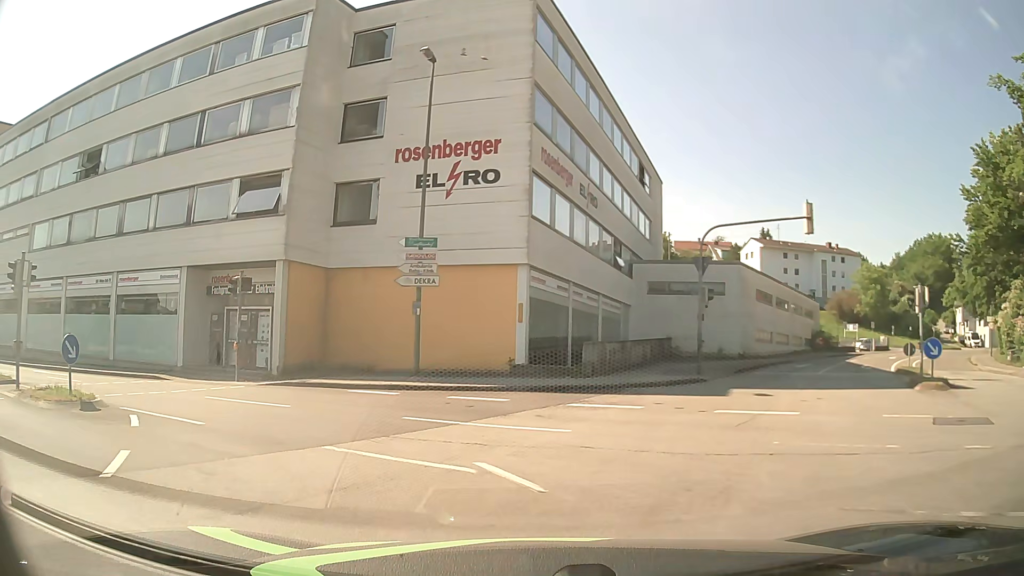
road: tertiary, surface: asphalt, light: Day
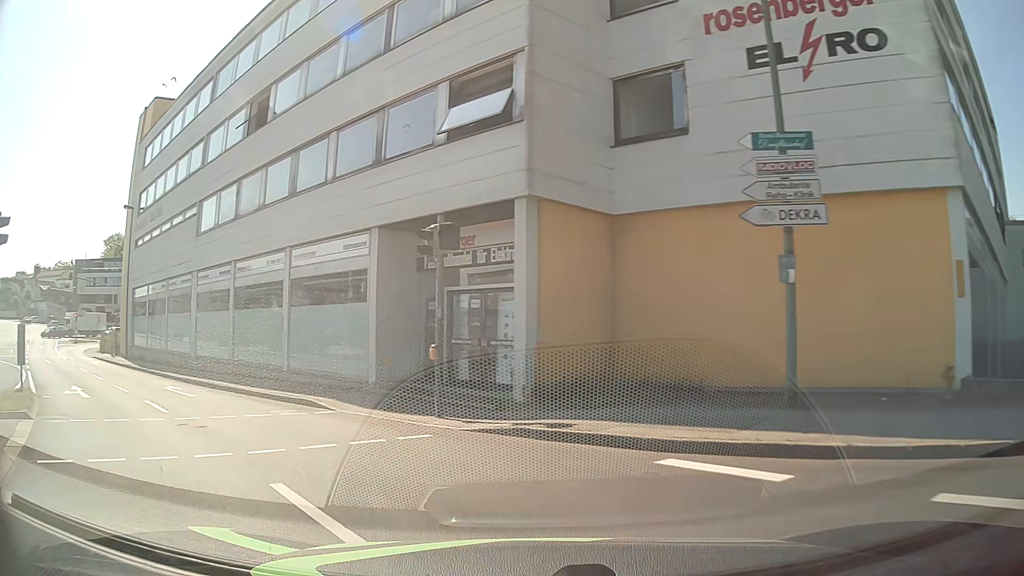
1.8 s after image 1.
(-1.9, +10.2) m; -25°
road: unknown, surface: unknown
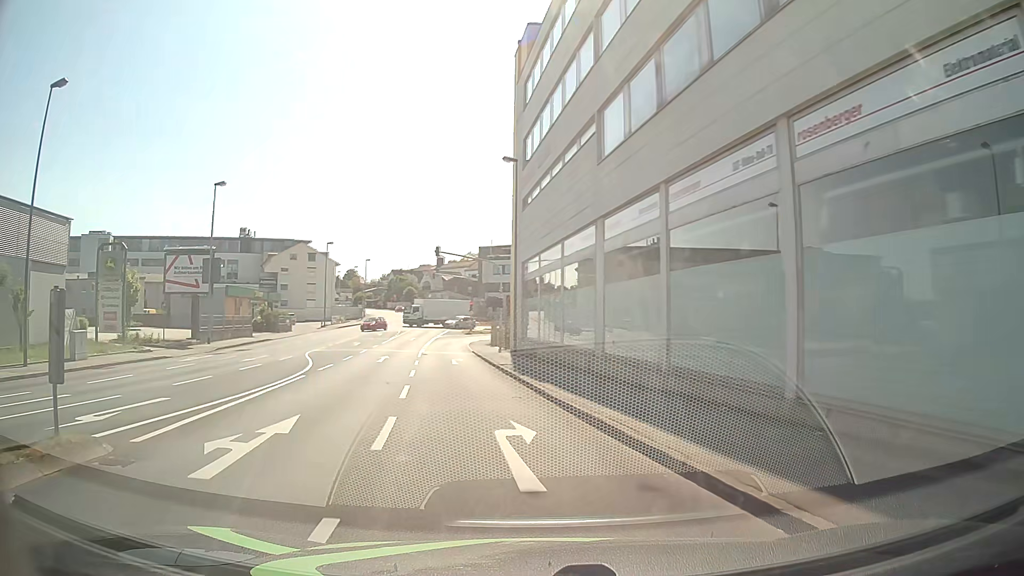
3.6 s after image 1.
(-4.2, +11.3) m; -40°
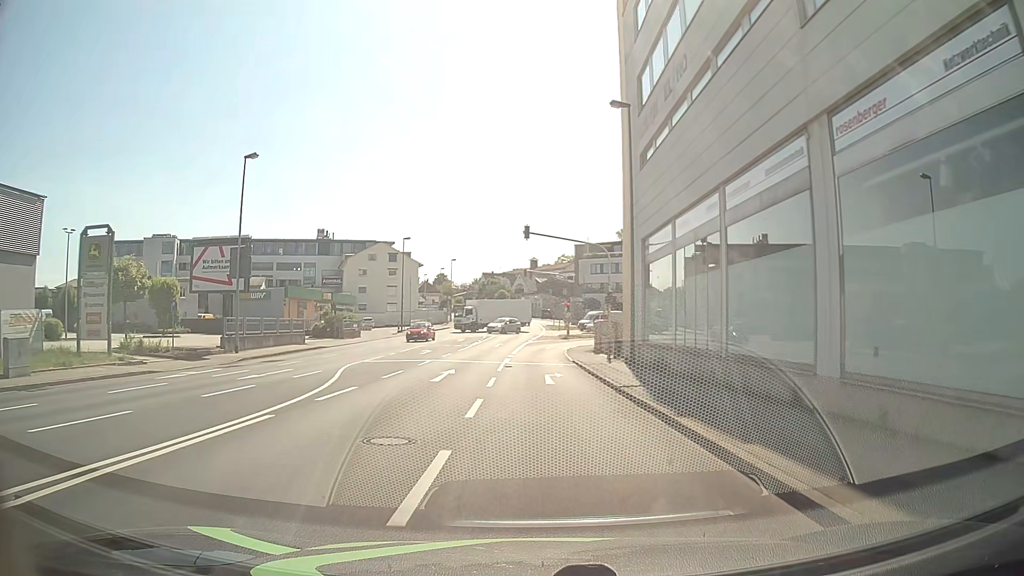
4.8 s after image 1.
(-0.5, +9.3) m; -6°
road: tertiary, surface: asphalt
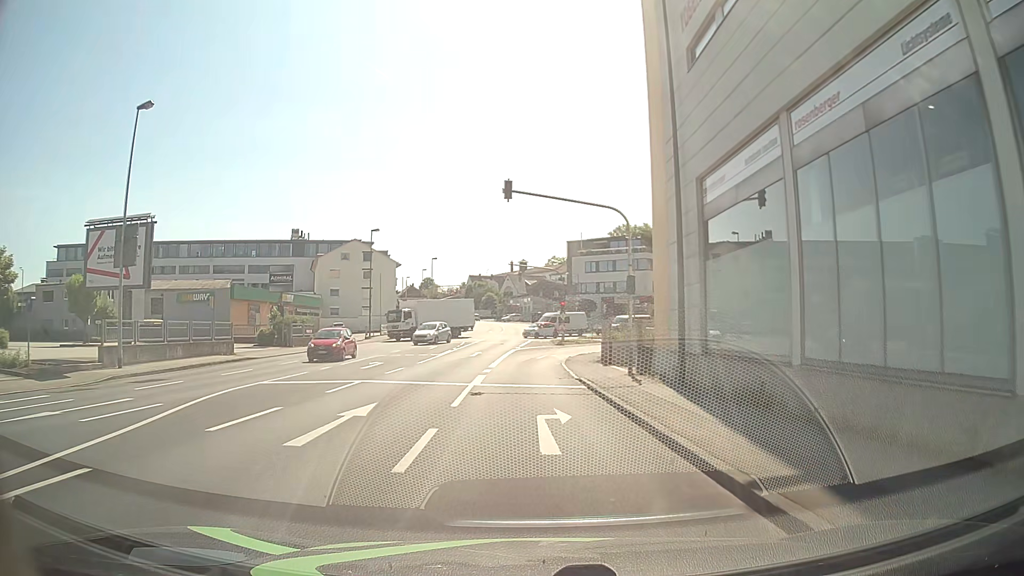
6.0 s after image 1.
(+0.1, +10.2) m; 0°
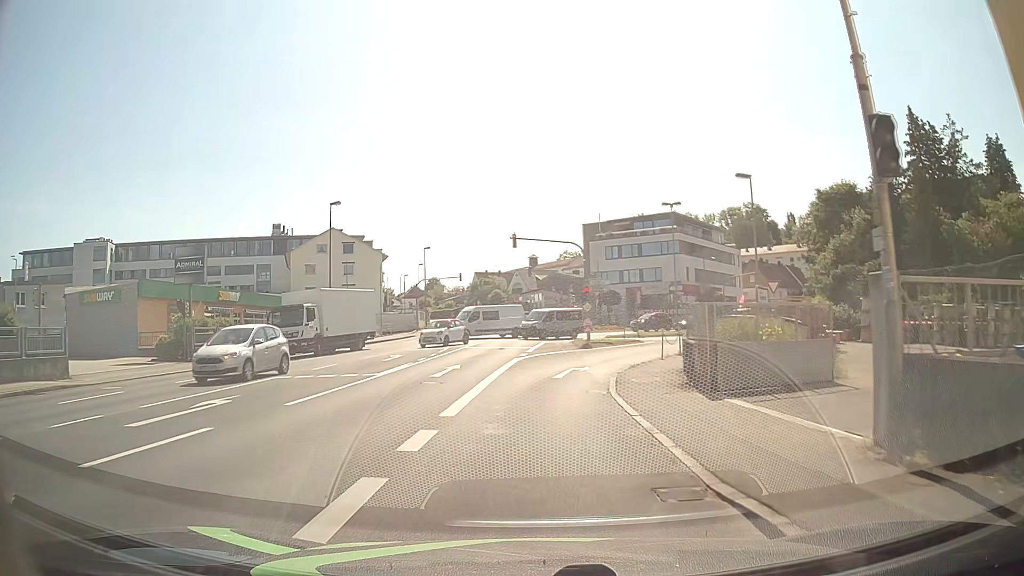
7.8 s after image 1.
(+0.3, +15.7) m; +1°
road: tertiary_link
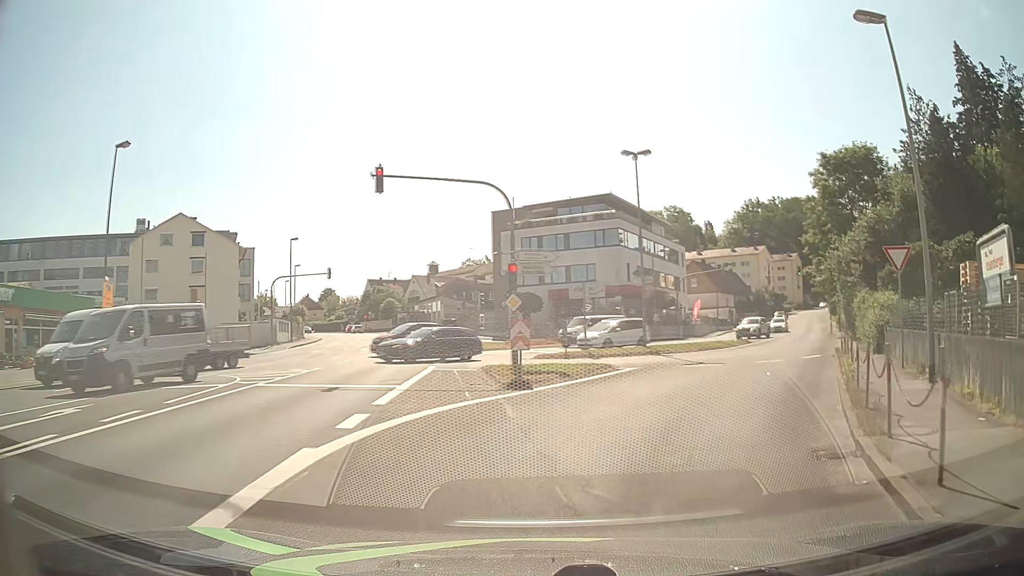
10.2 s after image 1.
(+0.3, +19.1) m; +7°
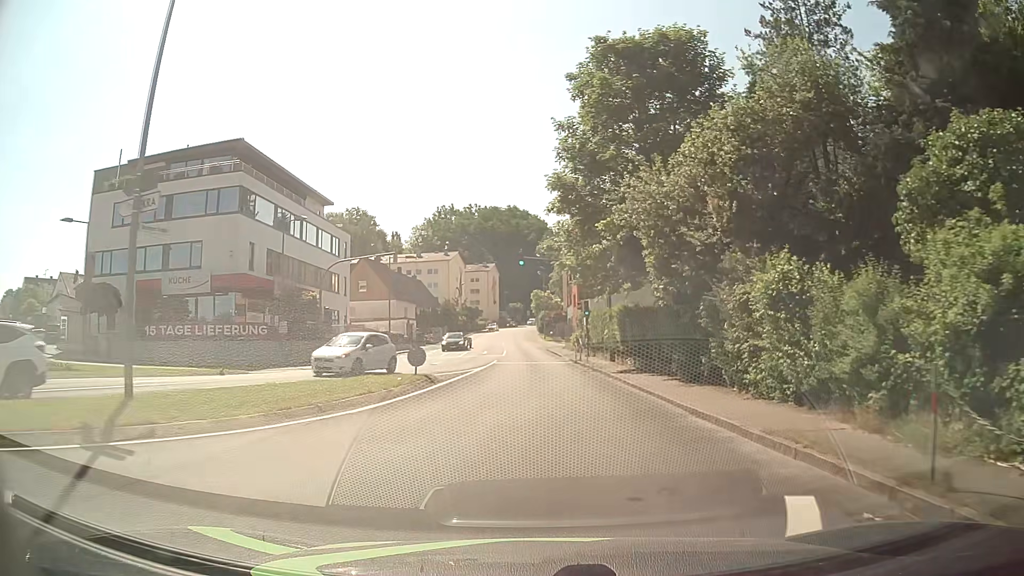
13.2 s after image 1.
(+6.9, +22.5) m; +27°
(0, +10) (0, +20) (0, +30) (0, +40) (0, +50) (-1, +60) (-1, +70) (-2, +80) (-2, +90) (-2, +100) m
